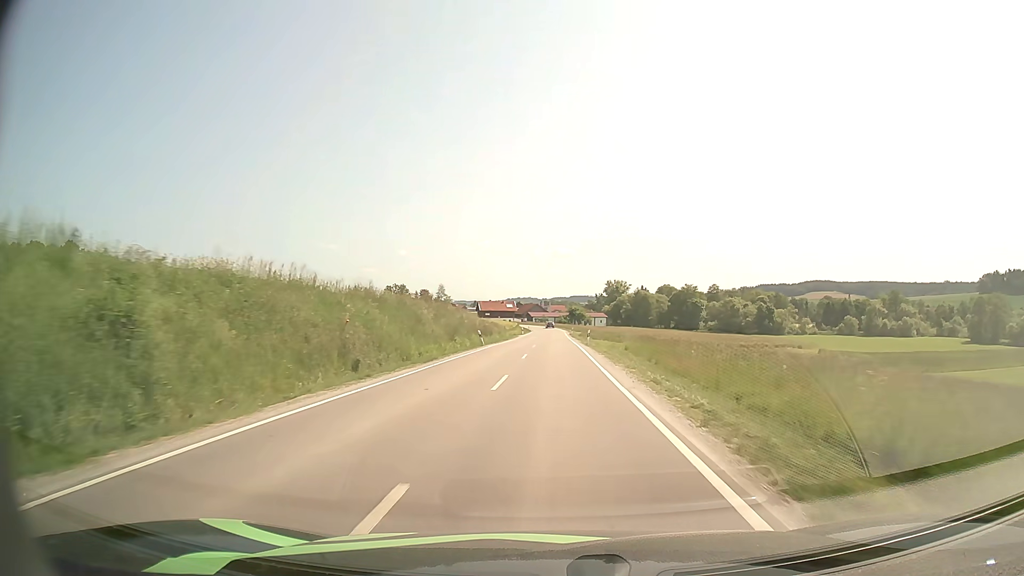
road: secondary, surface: asphalt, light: Day
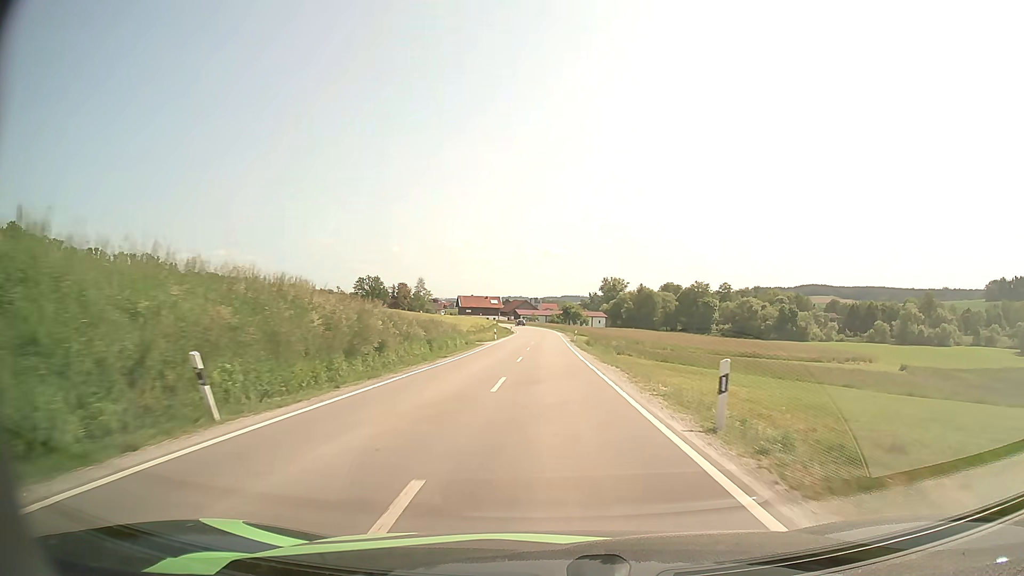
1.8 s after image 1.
(+0.1, +35.9) m; +1°
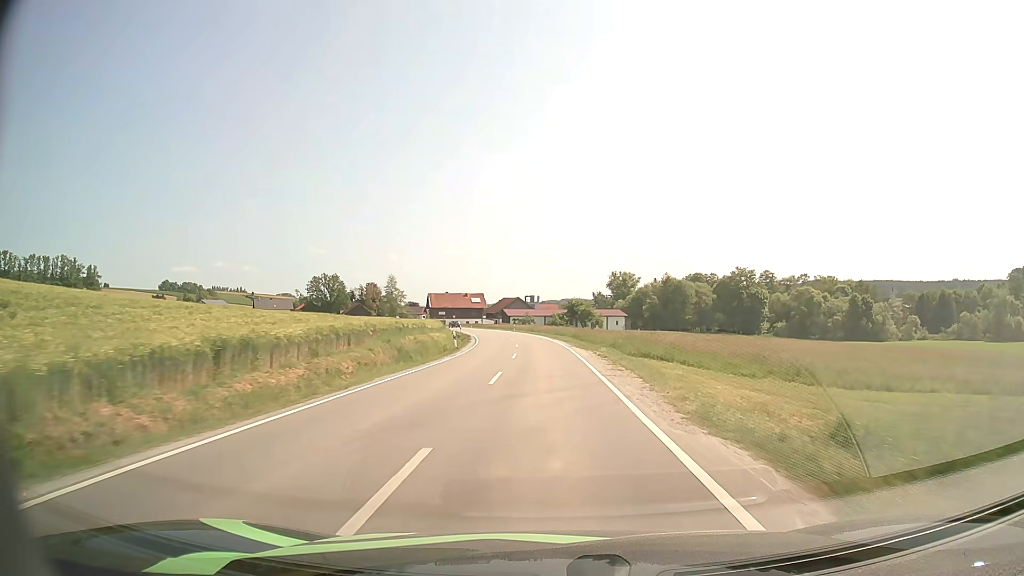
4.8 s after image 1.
(+0.2, +58.8) m; 0°
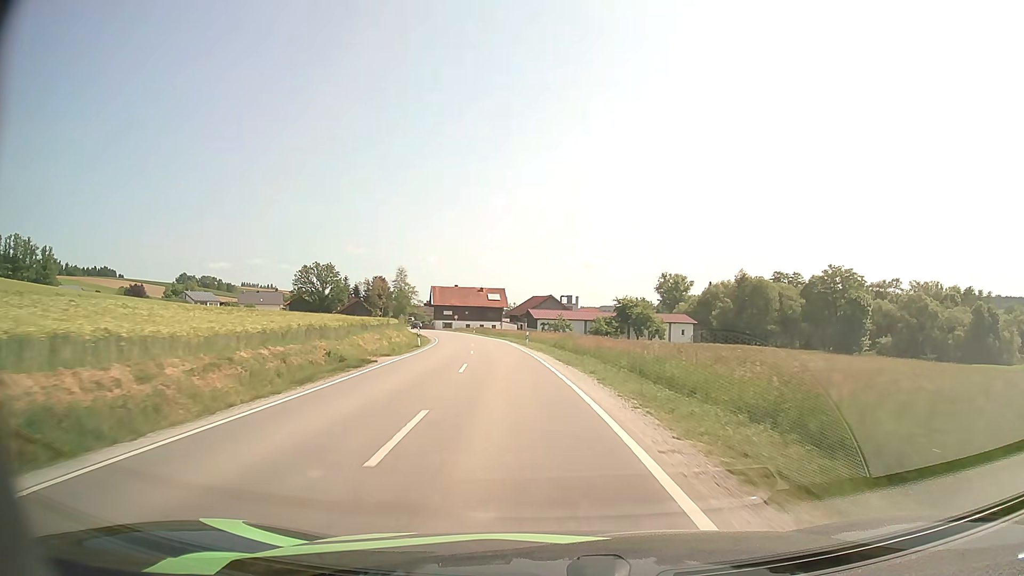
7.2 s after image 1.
(-0.5, +44.9) m; -3°
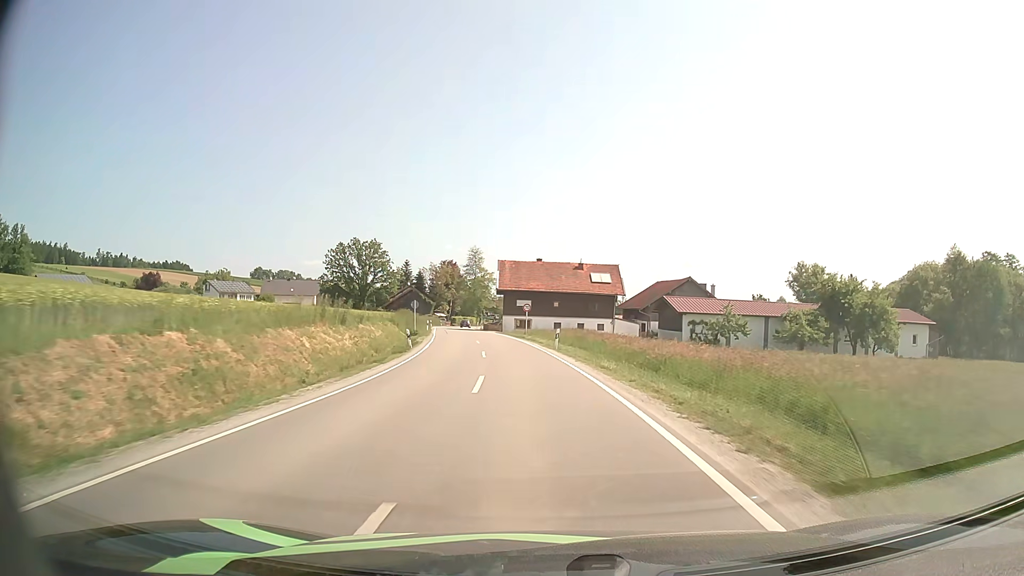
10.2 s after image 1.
(-5.0, +53.3) m; -9°
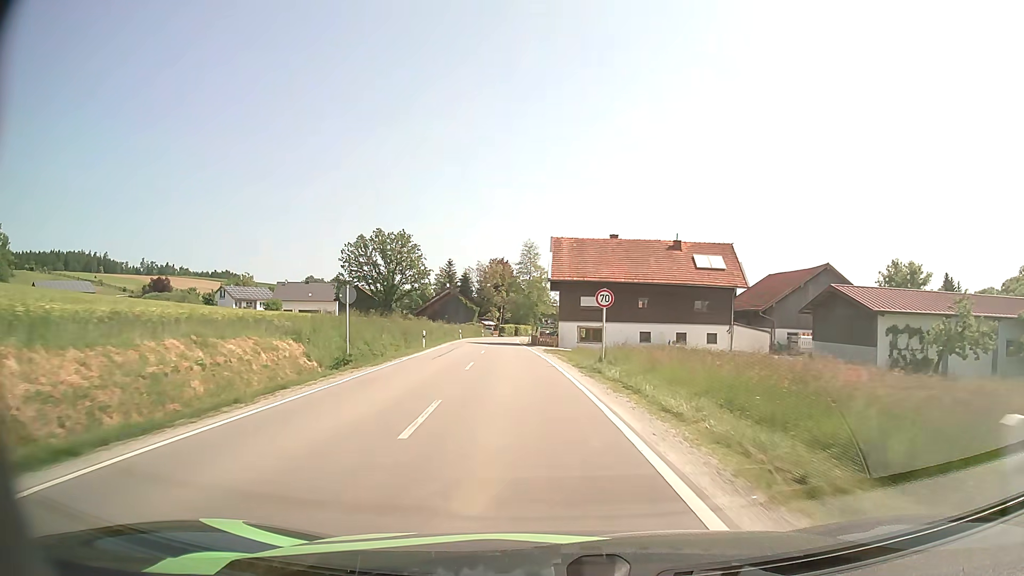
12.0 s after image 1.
(-1.3, +29.1) m; -5°
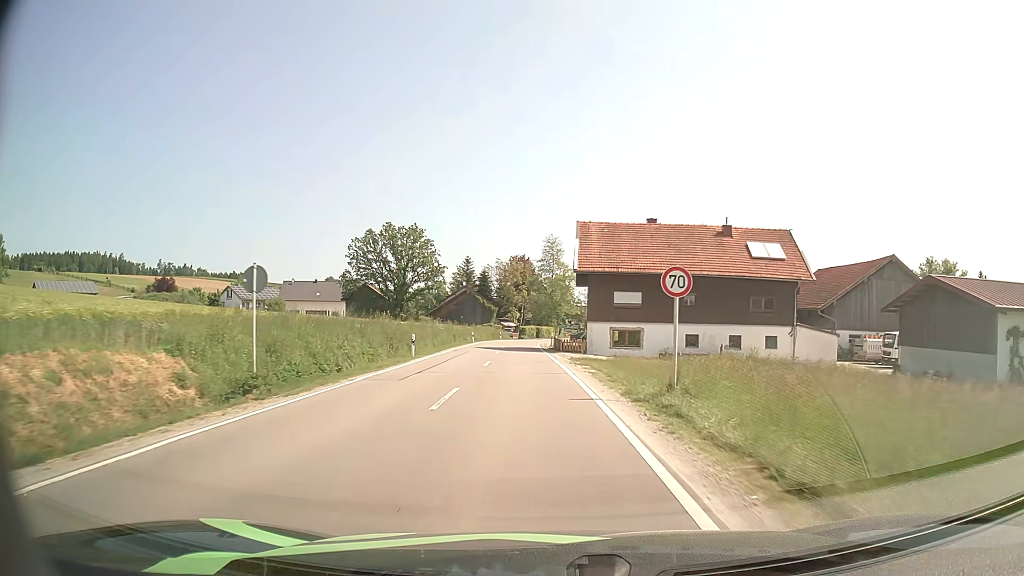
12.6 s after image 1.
(-0.2, +9.1) m; -2°
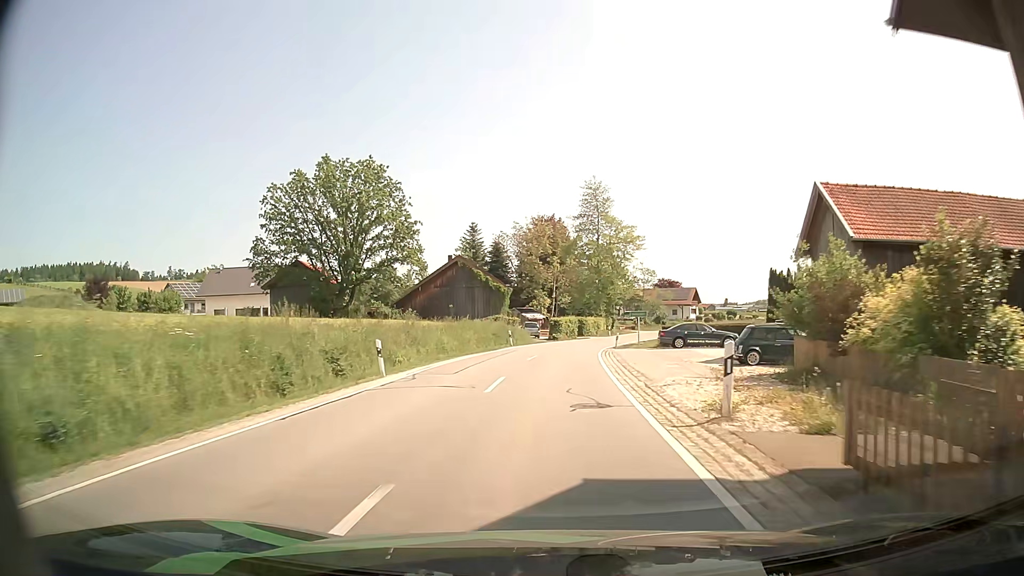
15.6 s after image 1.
(-1.8, +45.7) m; -3°
(0, +10) (0, +20) (+1, +30) (+2, +40) (+4, +50) (+6, +60) (+9, +69) (+12, +78) (+16, +87) (+22, +96) m
